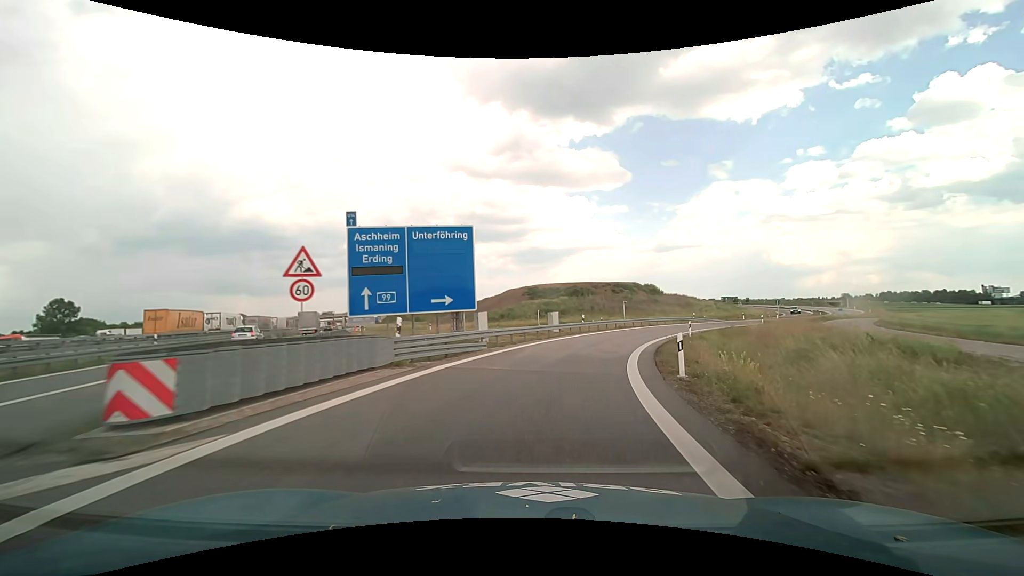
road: motorway_link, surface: asphalt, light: Day
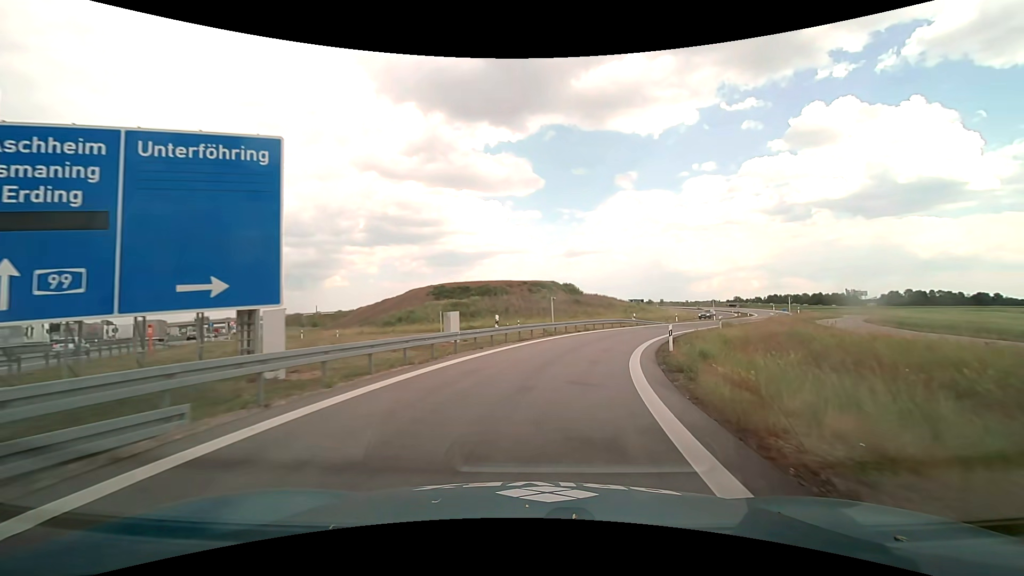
(+1.3, +14.8) m; +10°
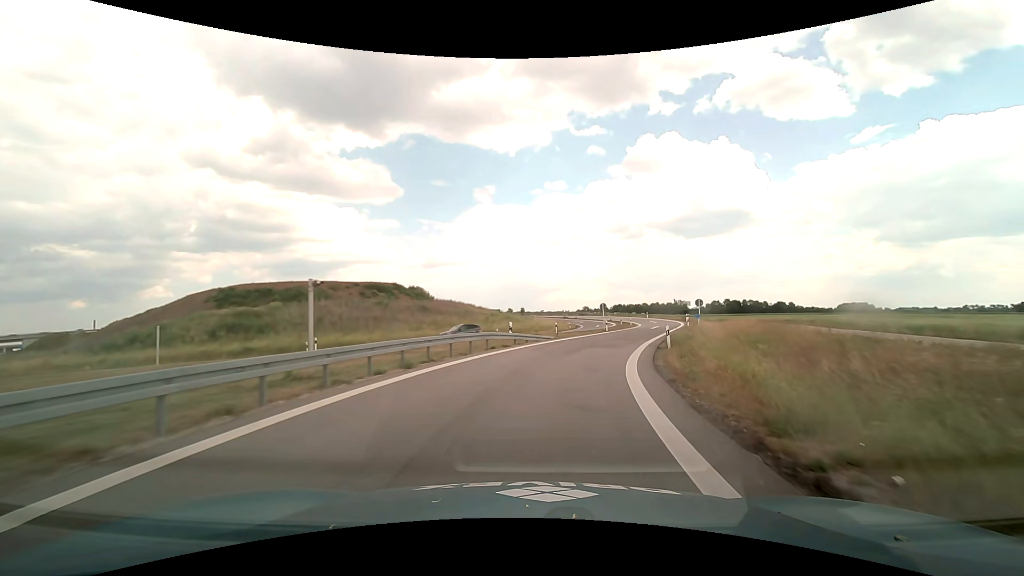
(+3.2, +22.7) m; +16°
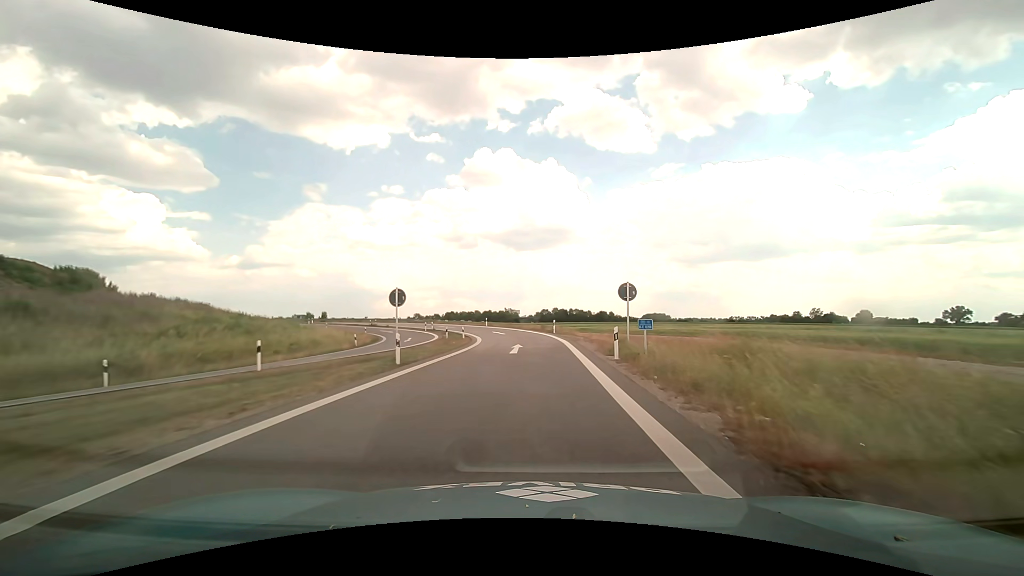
(+5.8, +31.6) m; +19°
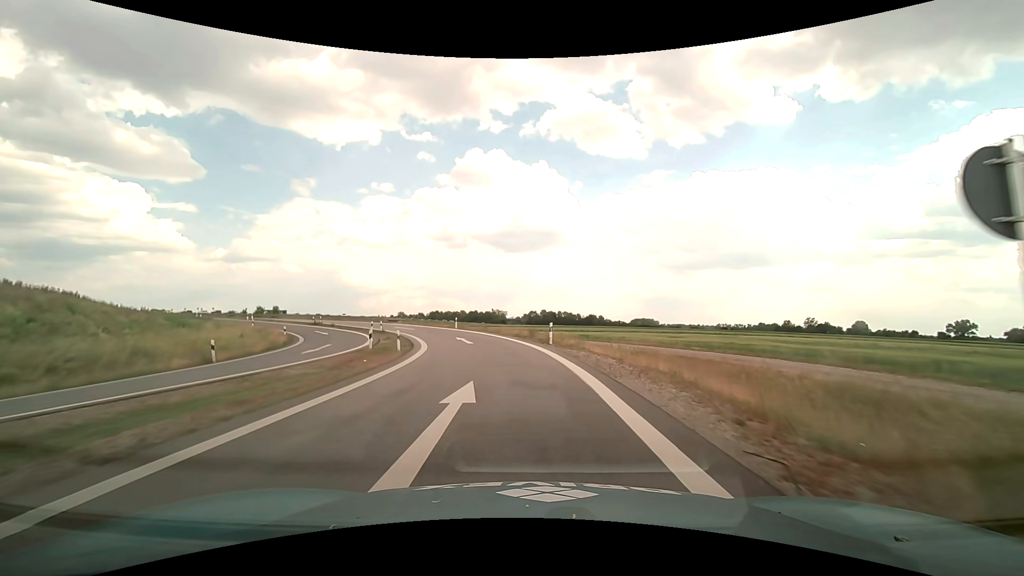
(+0.4, +16.6) m; +2°
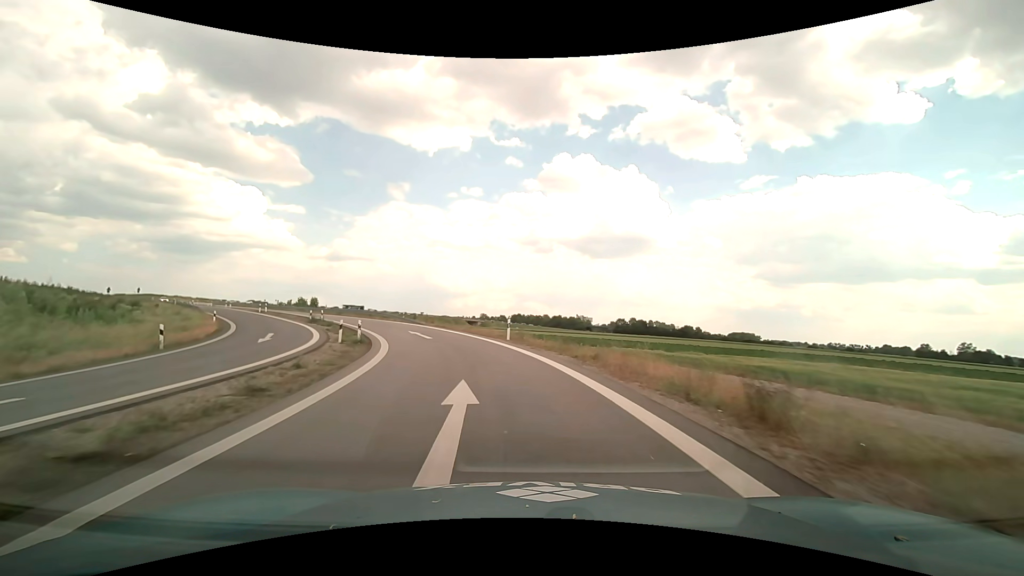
(-1.6, +24.5) m; -9°
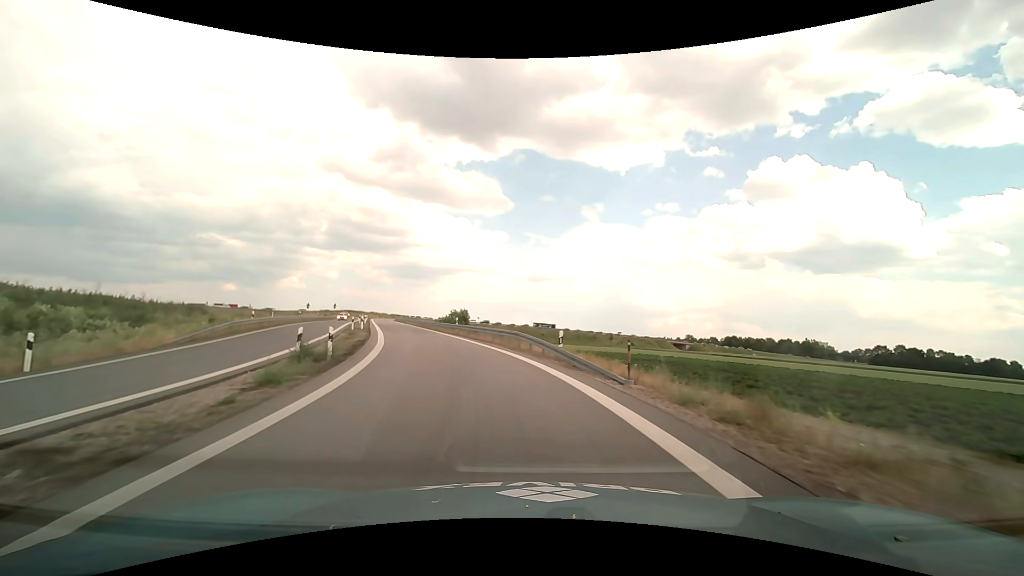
(-5.9, +31.5) m; -22°
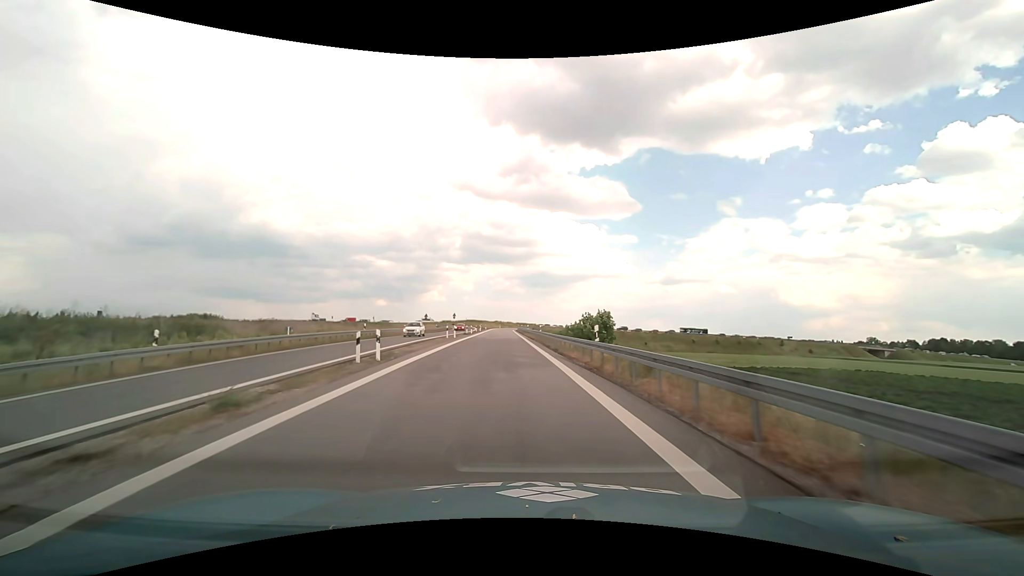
(-3.3, +24.0) m; -15°
(0, +10) (-1, +20) (-1, +30) (-2, +40) (-3, +50) (-3, +60) (-4, +70) (-4, +80) (-5, +90) (-5, +100) m
